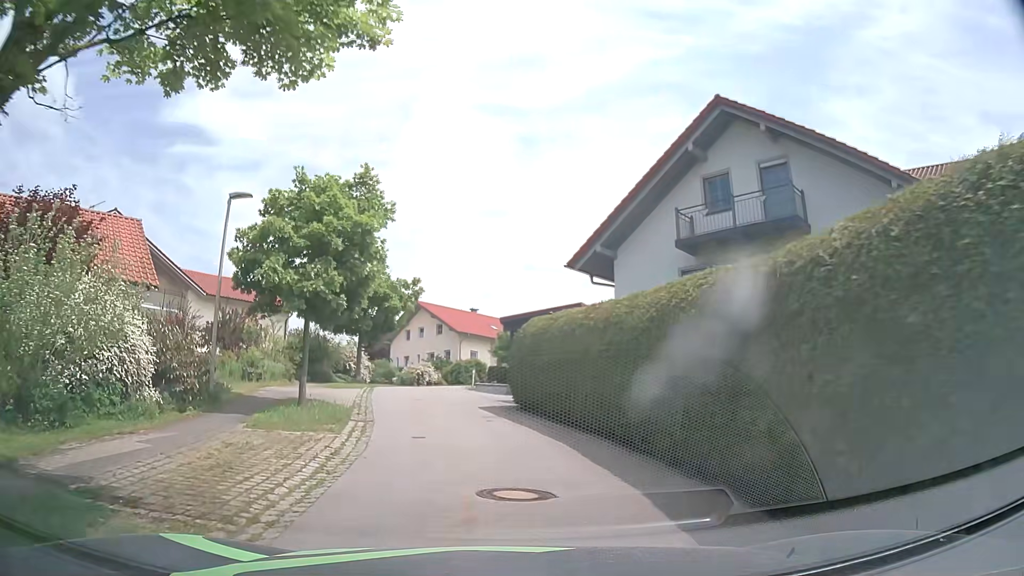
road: residential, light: Day
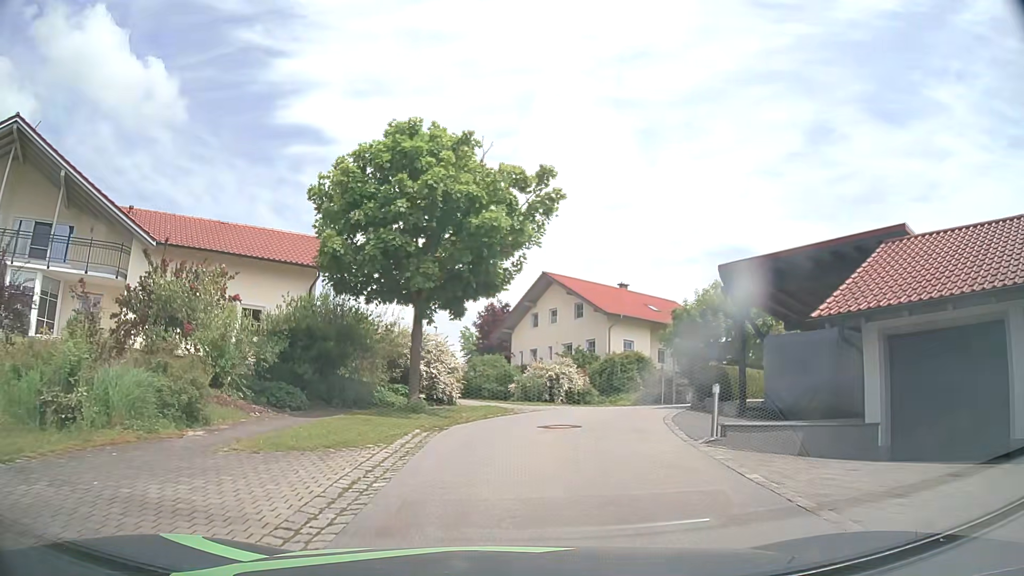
(-2.8, +19.7) m; -12°
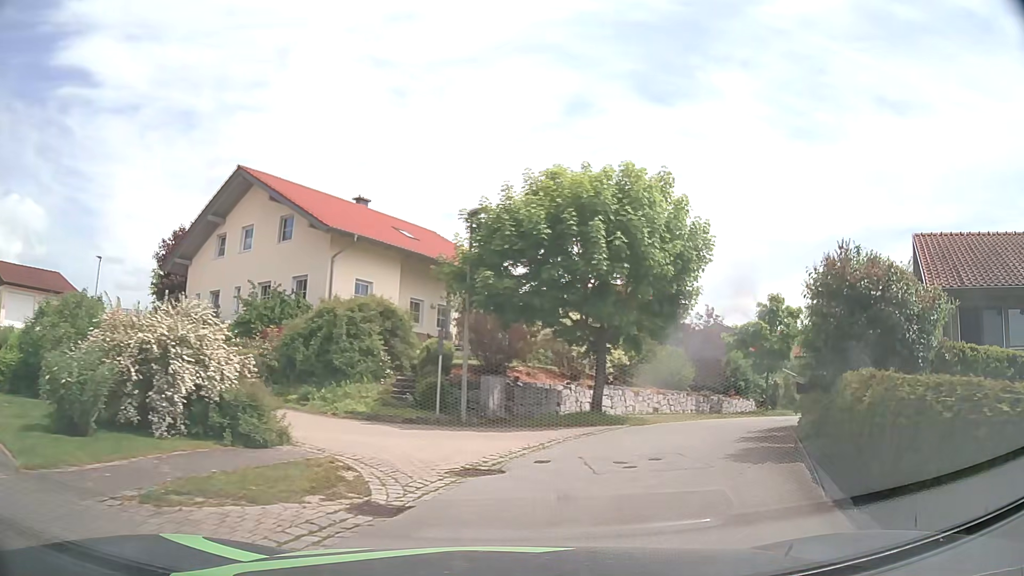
(+2.3, +19.4) m; +21°
(+2, +10) (+6, +19) (+13, +27) (+19, +34) (+26, +41) (+33, +48) (+41, +55) (+48, +62) (+55, +69) (+62, +76) m
